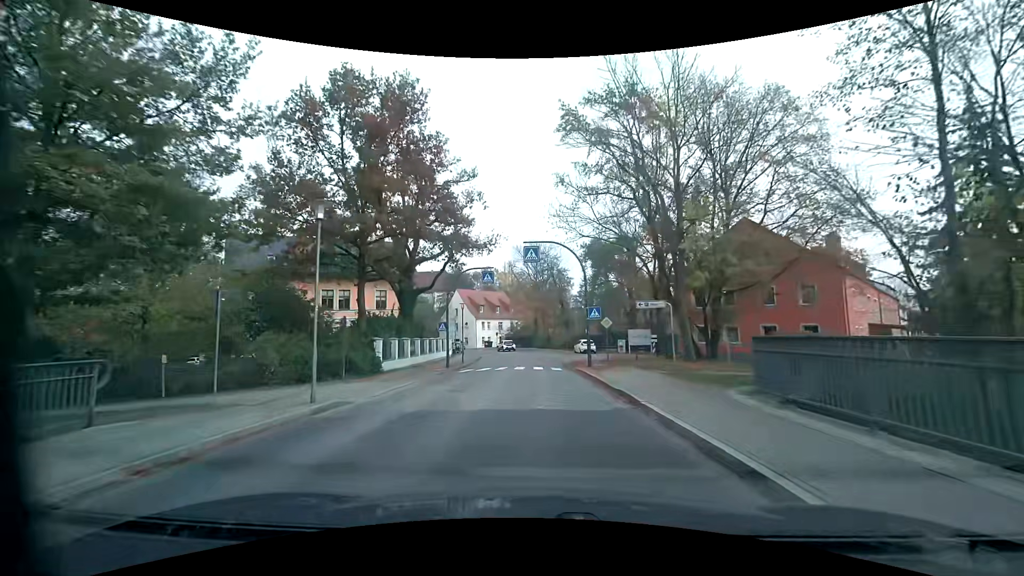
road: residential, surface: sett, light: Day
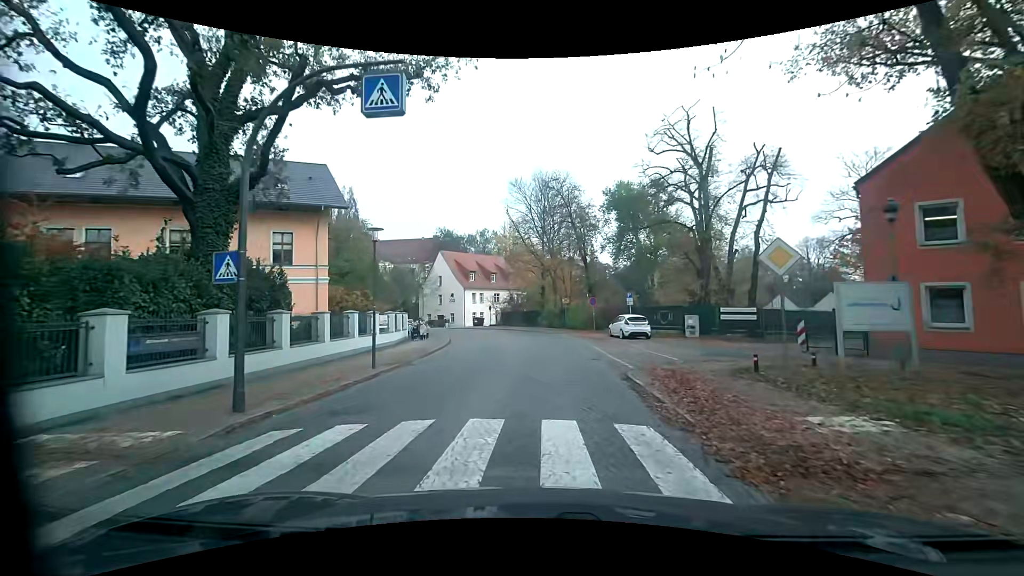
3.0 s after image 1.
(0.0, +23.0) m; 0°
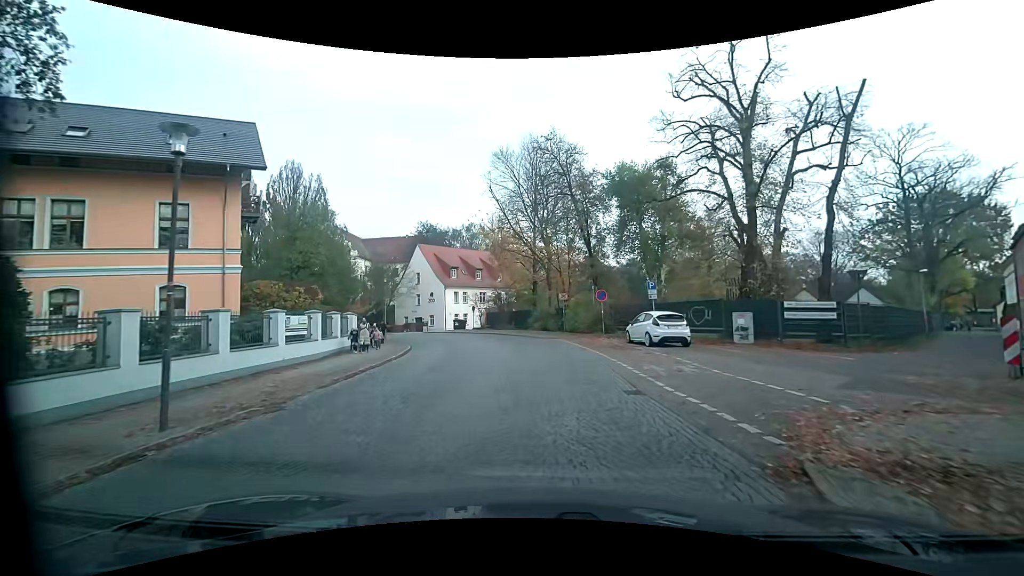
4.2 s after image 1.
(0.0, +9.2) m; +1°
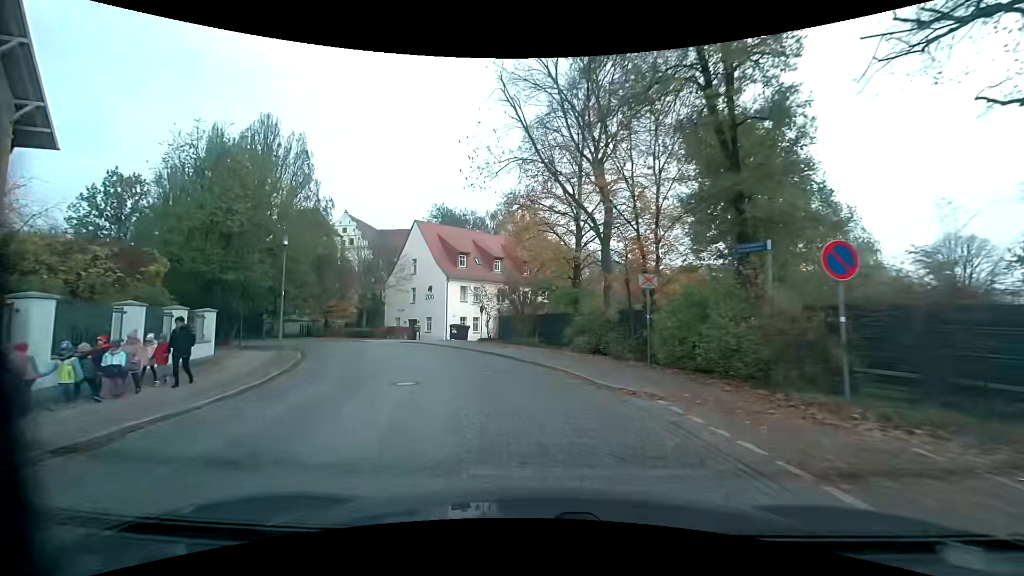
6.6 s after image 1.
(-0.4, +19.2) m; -5°
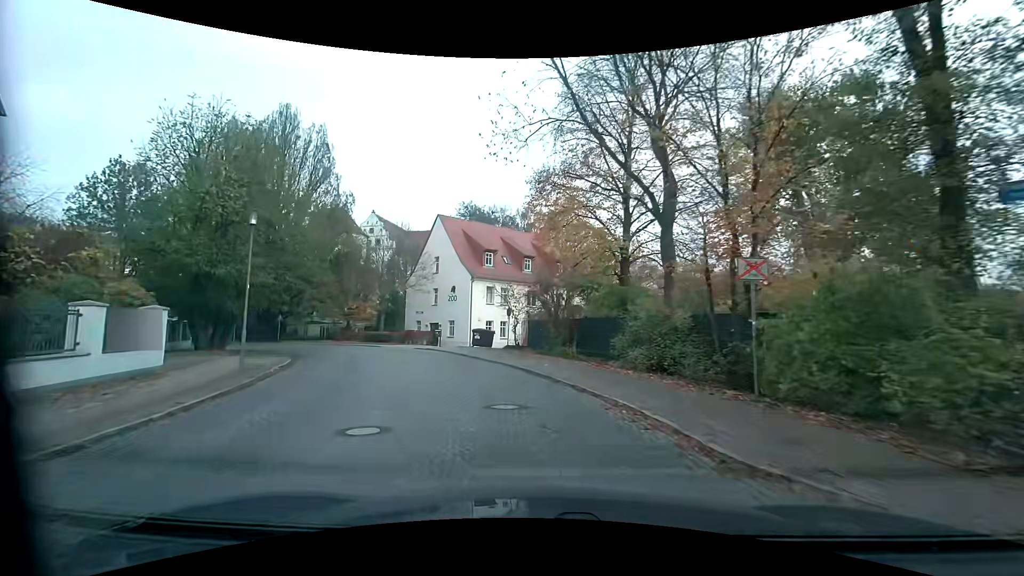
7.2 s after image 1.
(-0.1, +4.8) m; -3°
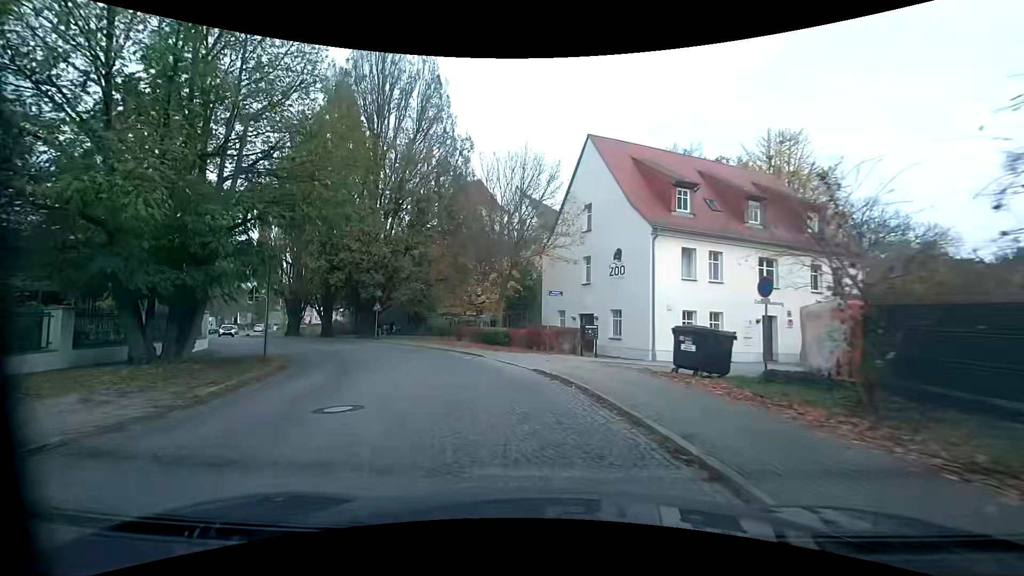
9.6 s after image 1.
(-2.5, +18.6) m; -17°
(-1, +10) (-4, +20) (-8, +28) (-14, +36) (-21, +43) (-29, +50) (-36, +58) (-41, +66) (-46, +75) (-50, +84) m
